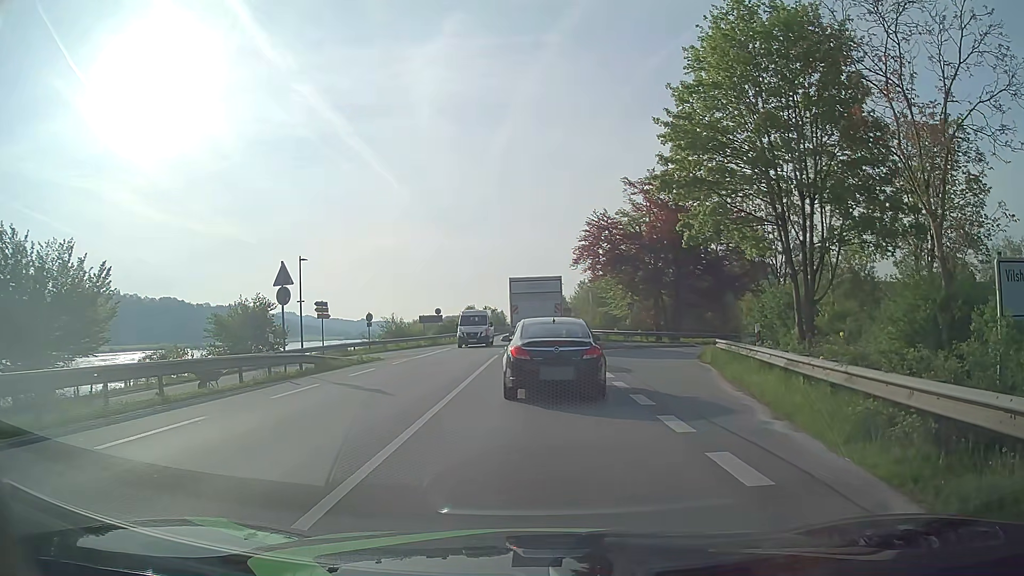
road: primary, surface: asphalt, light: Day
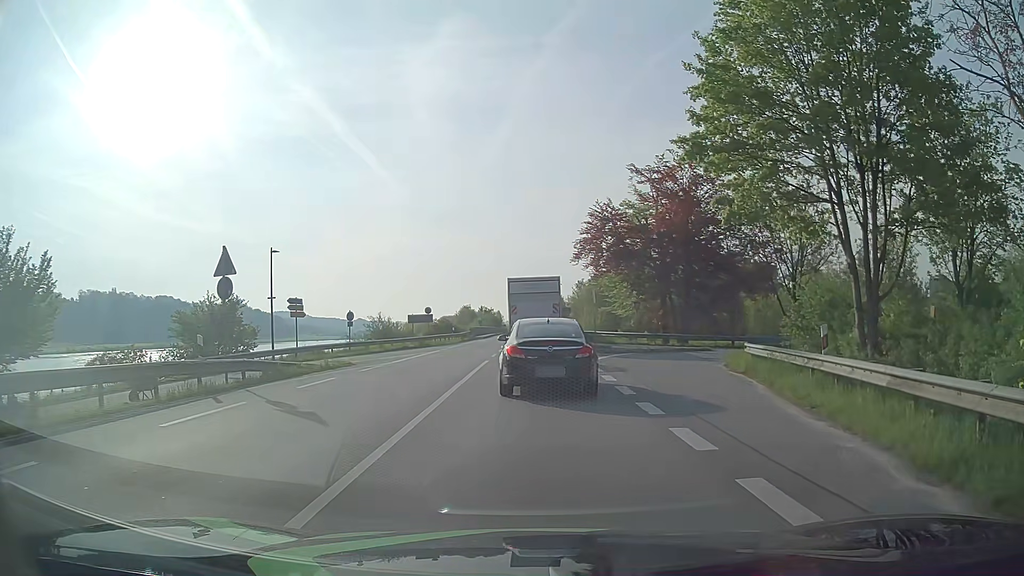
(0.0, +4.2) m; -1°
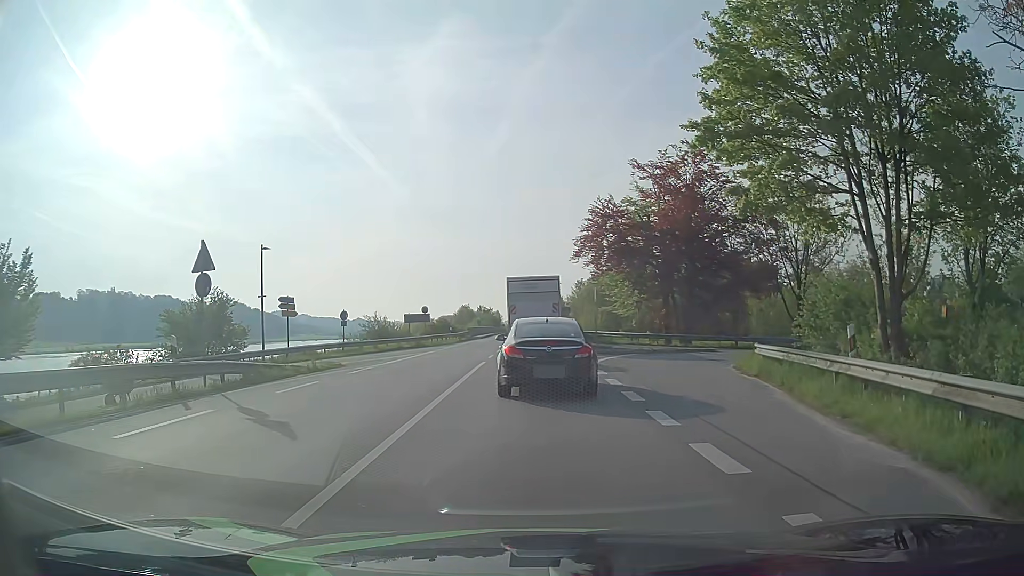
(0.0, +1.2) m; +1°
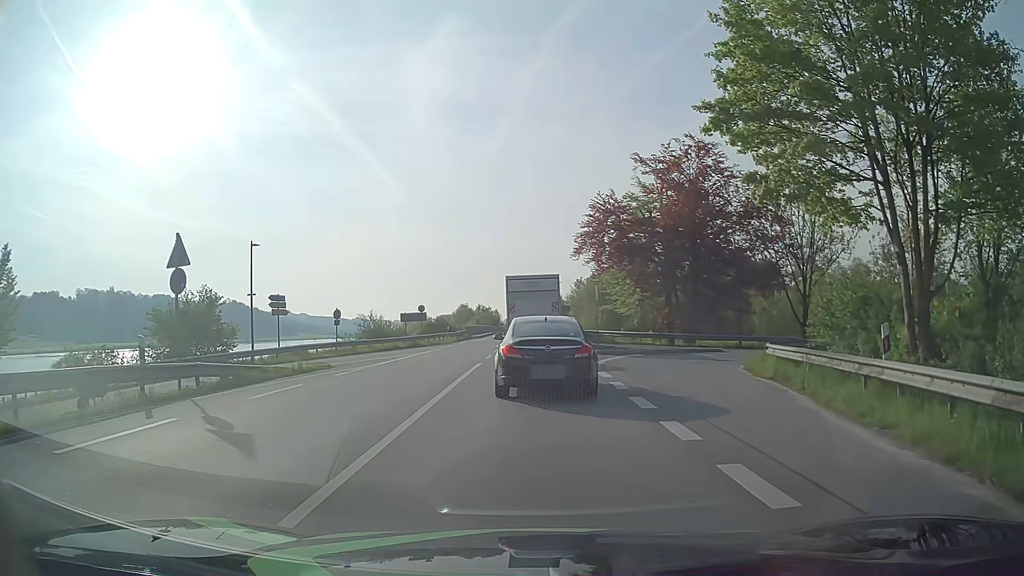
(0.0, +1.3) m; 0°
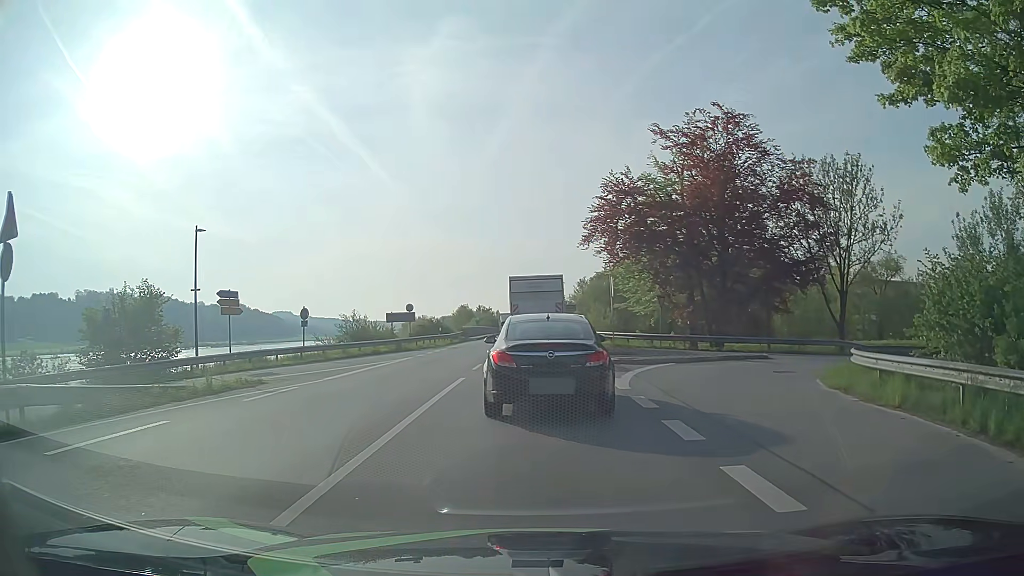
(0.0, +6.1) m; -1°
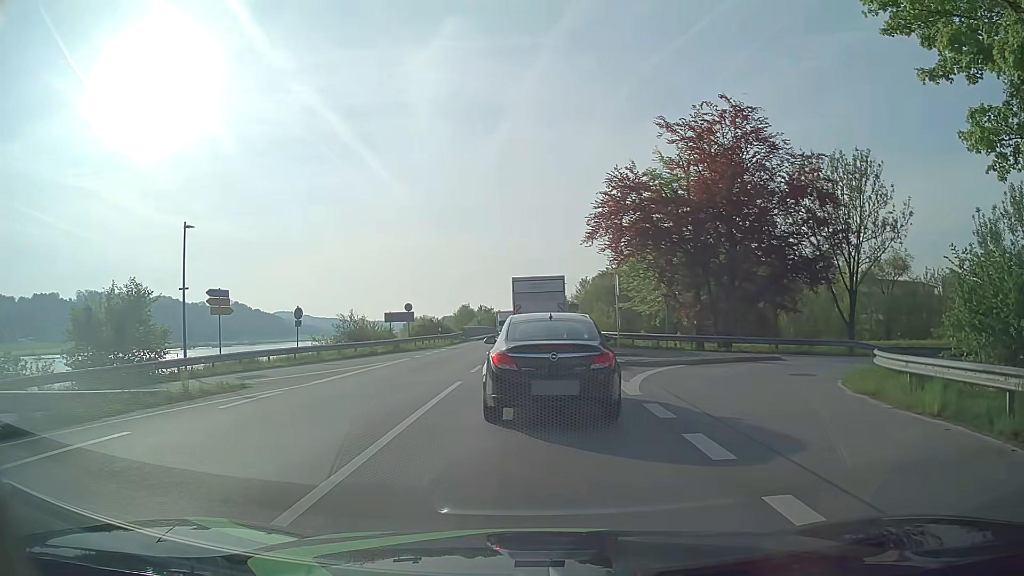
(0.0, +1.2) m; +1°
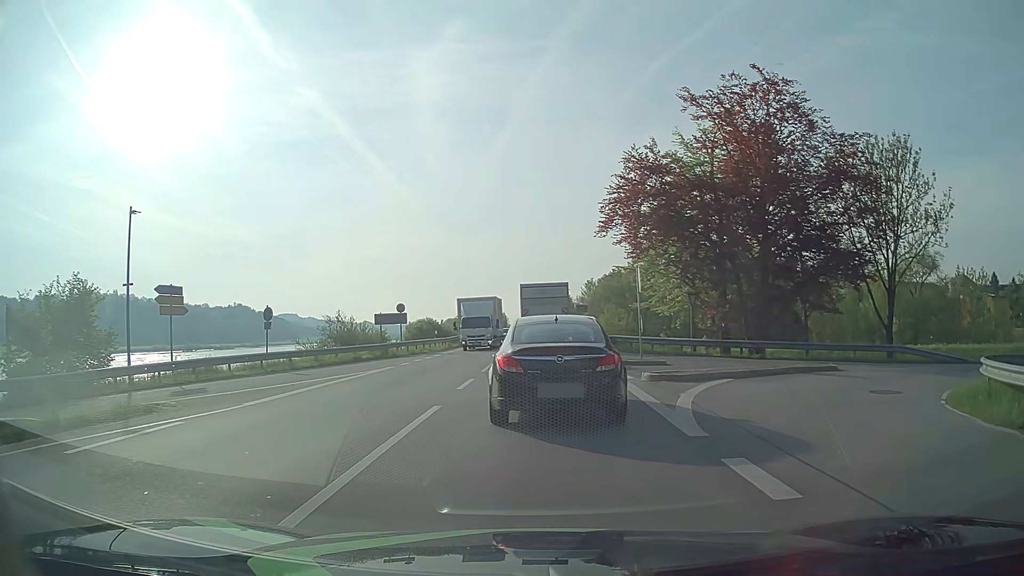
(-0.1, +4.5) m; 0°
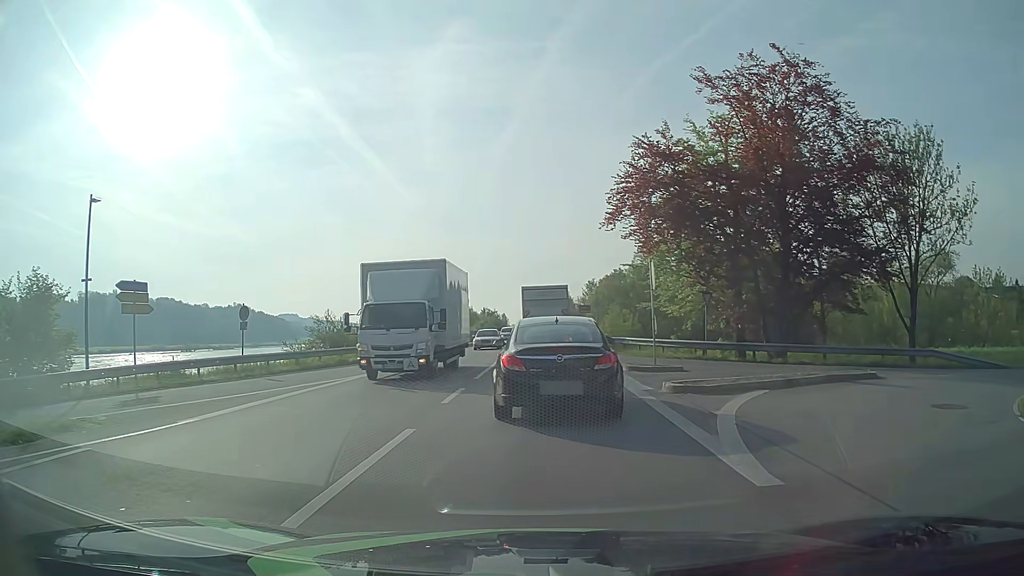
(0.0, +2.6) m; 0°
(0, +10) (0, +20) (0, +30) (0, +40) (0, +50) (0, +60) (0, +70) (0, +80) (0, +90) (0, +100) m
